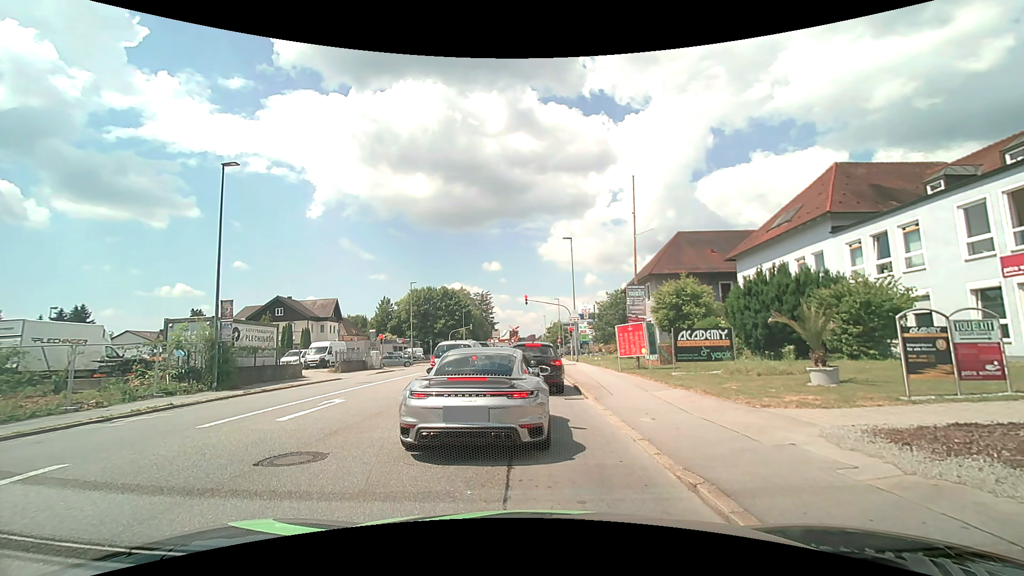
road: tertiary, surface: asphalt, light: Day
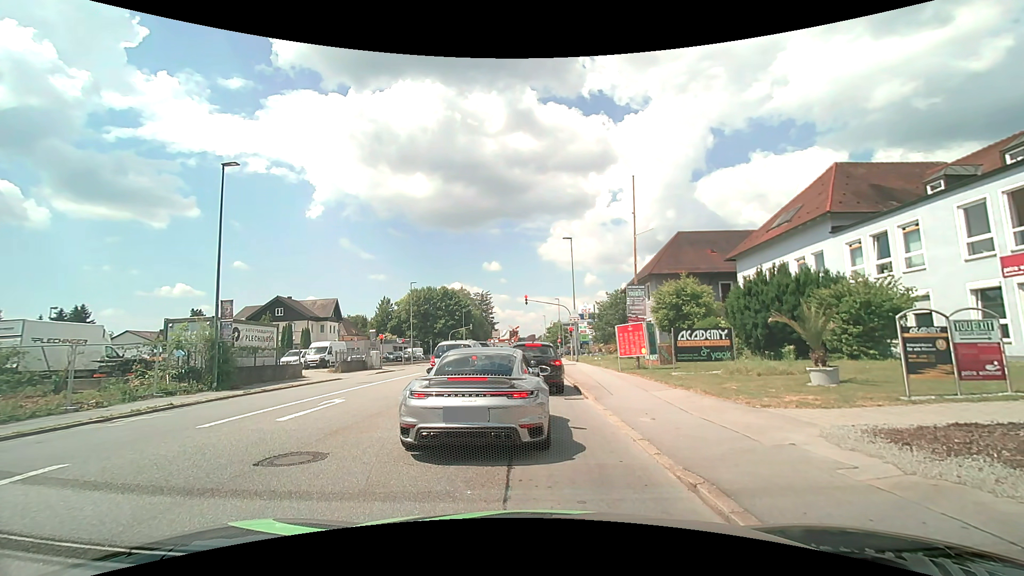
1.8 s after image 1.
(0.0, 0.0) m; 0°
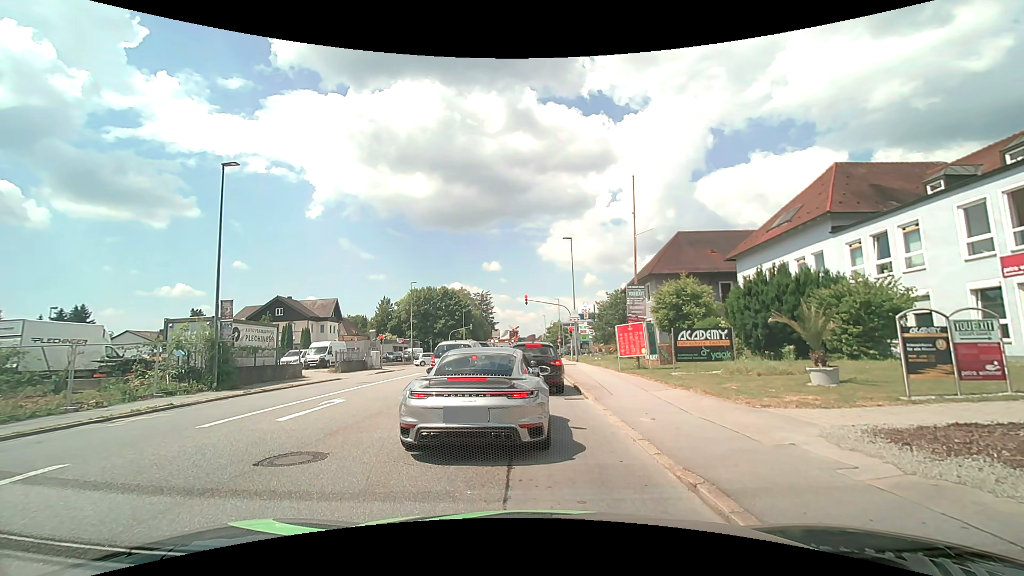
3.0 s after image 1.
(0.0, 0.0) m; 0°
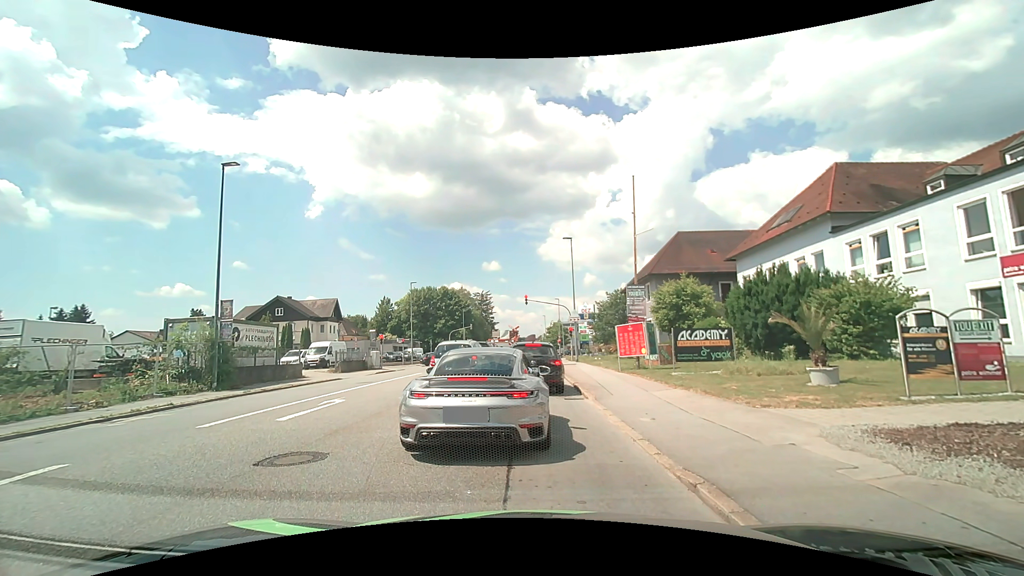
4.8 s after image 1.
(0.0, 0.0) m; 0°
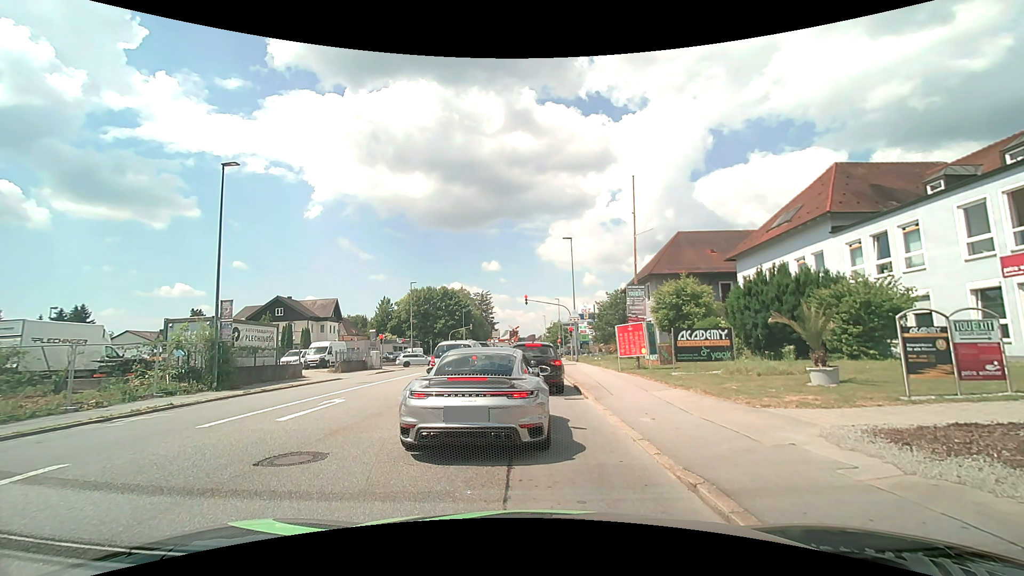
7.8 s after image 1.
(0.0, 0.0) m; 0°
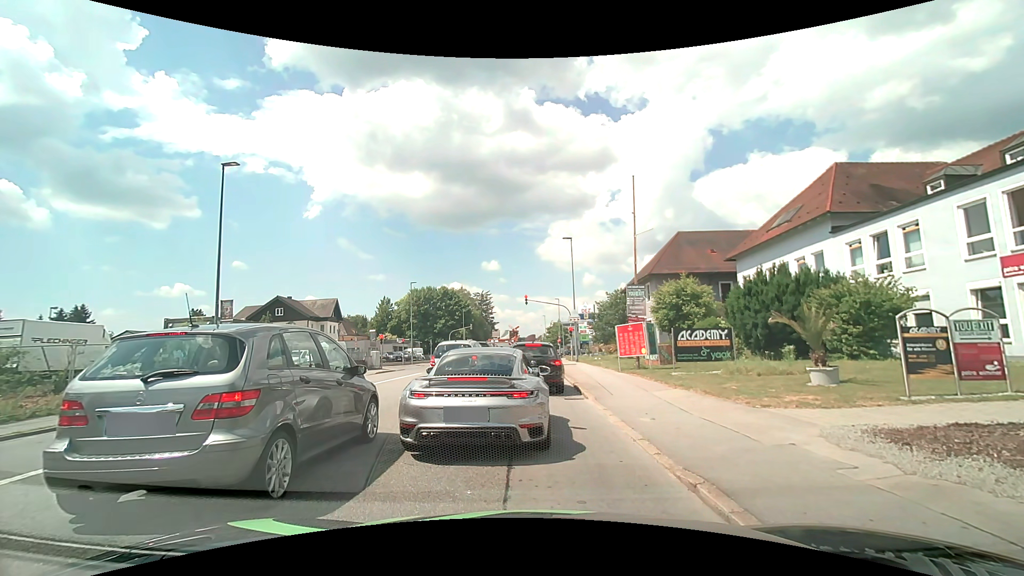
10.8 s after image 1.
(0.0, 0.0) m; 0°
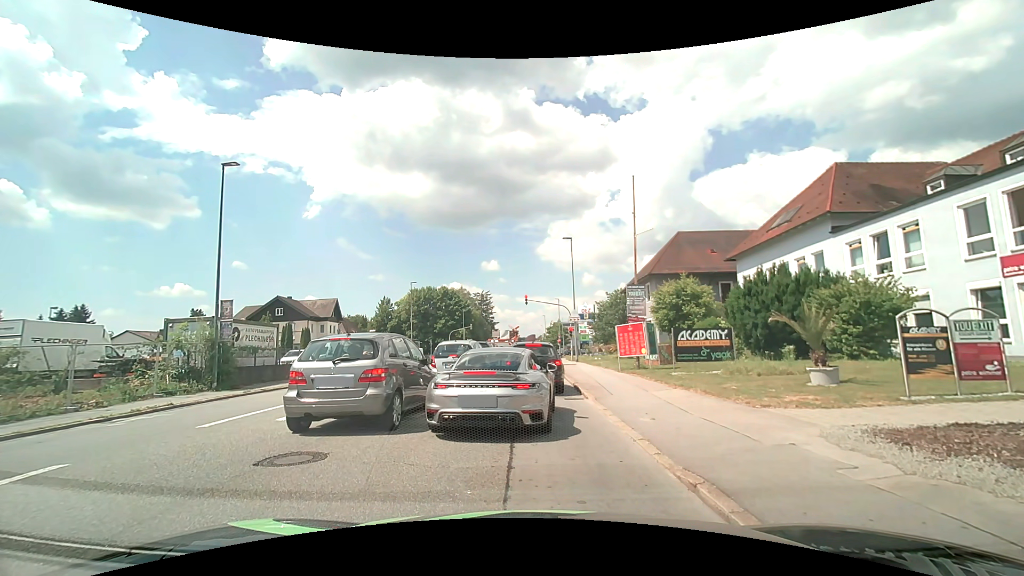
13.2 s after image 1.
(0.0, 0.0) m; 0°
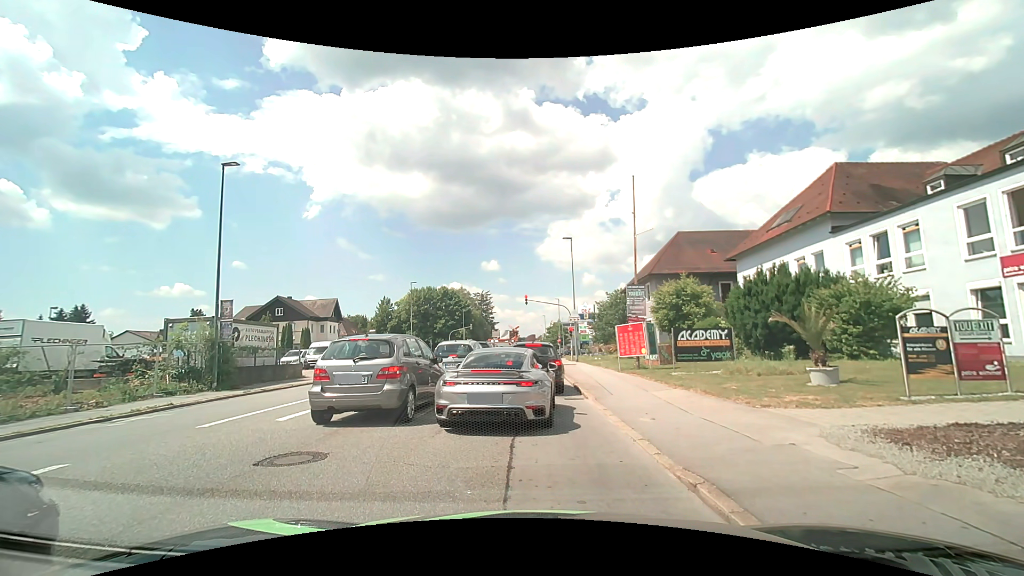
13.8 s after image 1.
(0.0, 0.0) m; 0°
(0, +10) (0, +20) (-1, +30) (-1, +40) (-1, +50) (-1, +60) (-1, +70) (-1, +80) (-1, +90) (-2, +100) m
